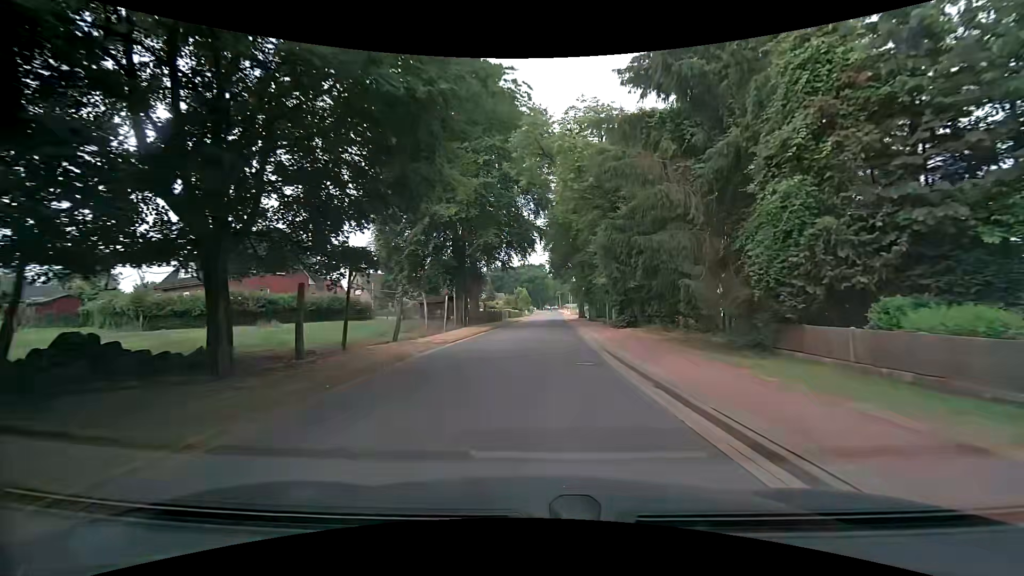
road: tertiary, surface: asphalt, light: Day
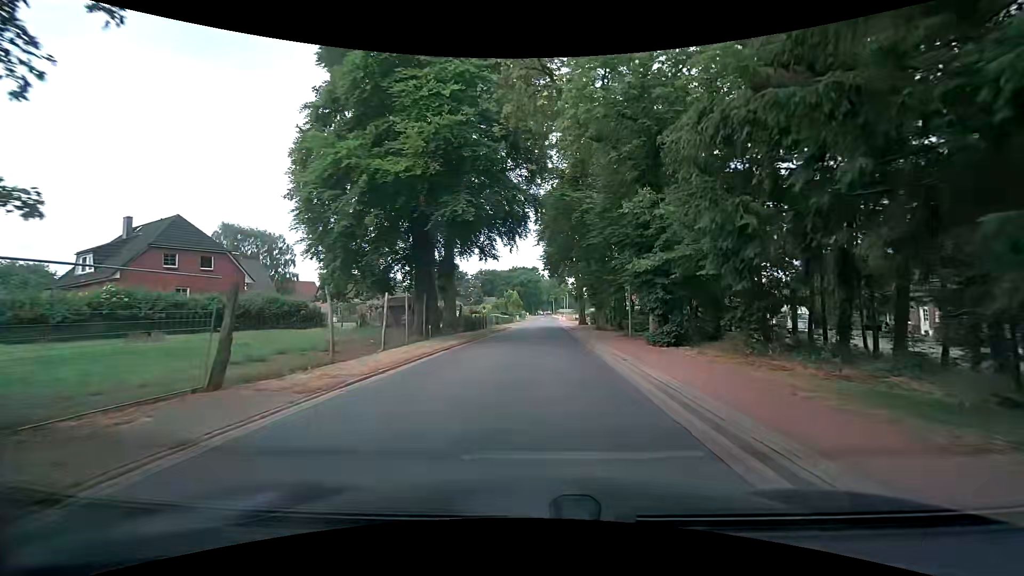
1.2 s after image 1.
(0.0, +11.1) m; 0°
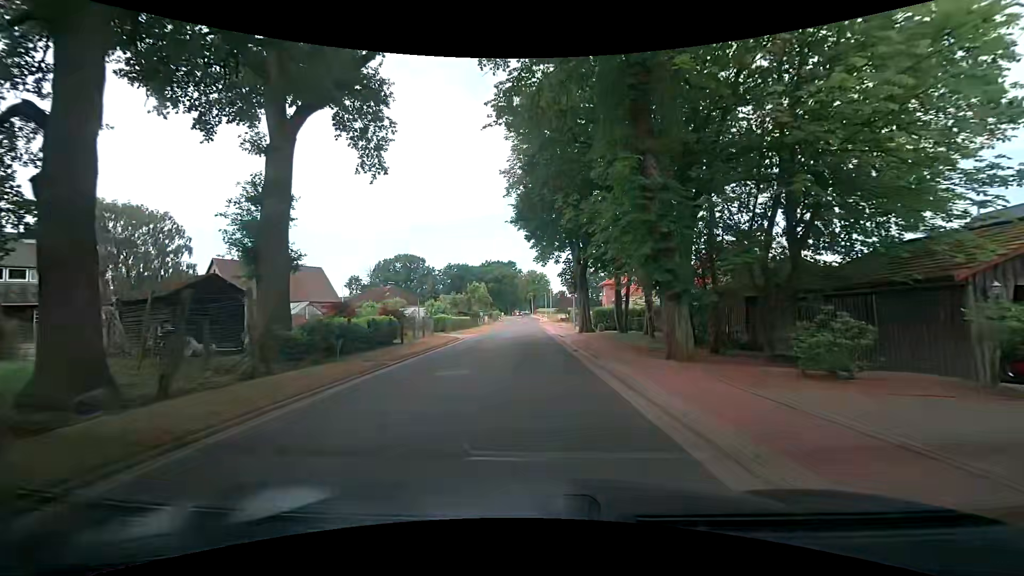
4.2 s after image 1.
(+0.8, +25.8) m; +3°
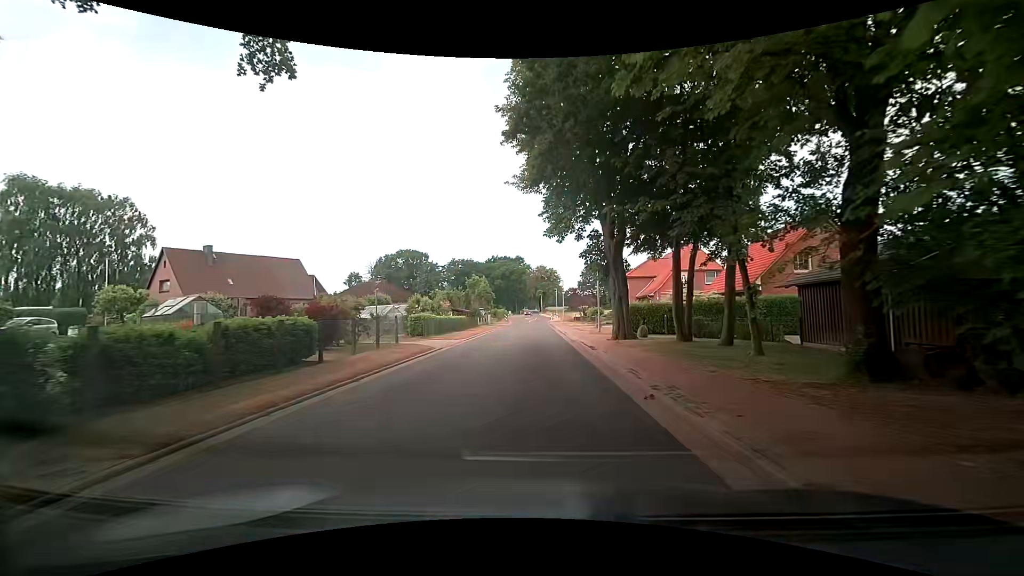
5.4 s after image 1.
(+0.1, +11.0) m; -1°
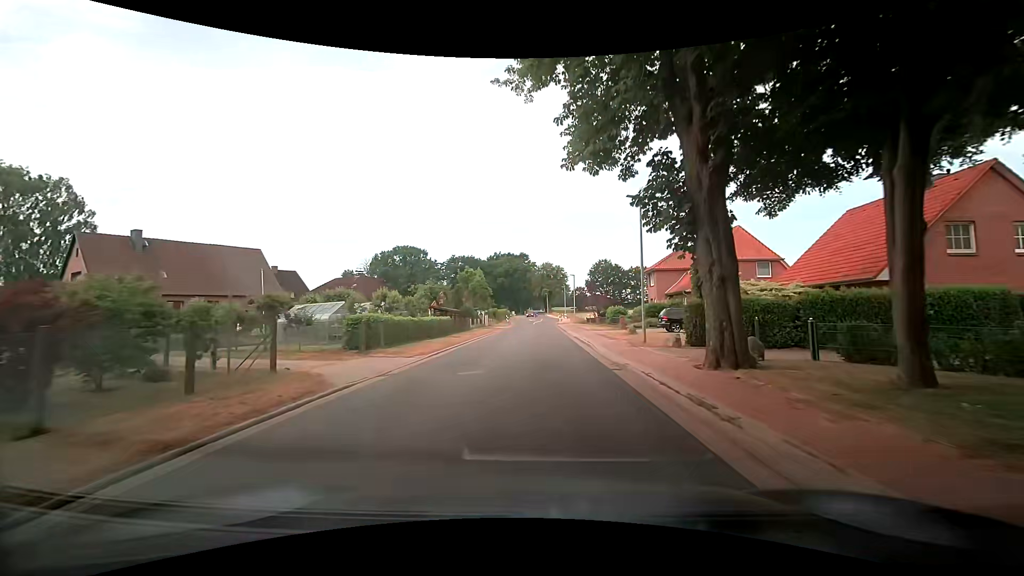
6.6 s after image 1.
(+0.1, +11.8) m; -1°
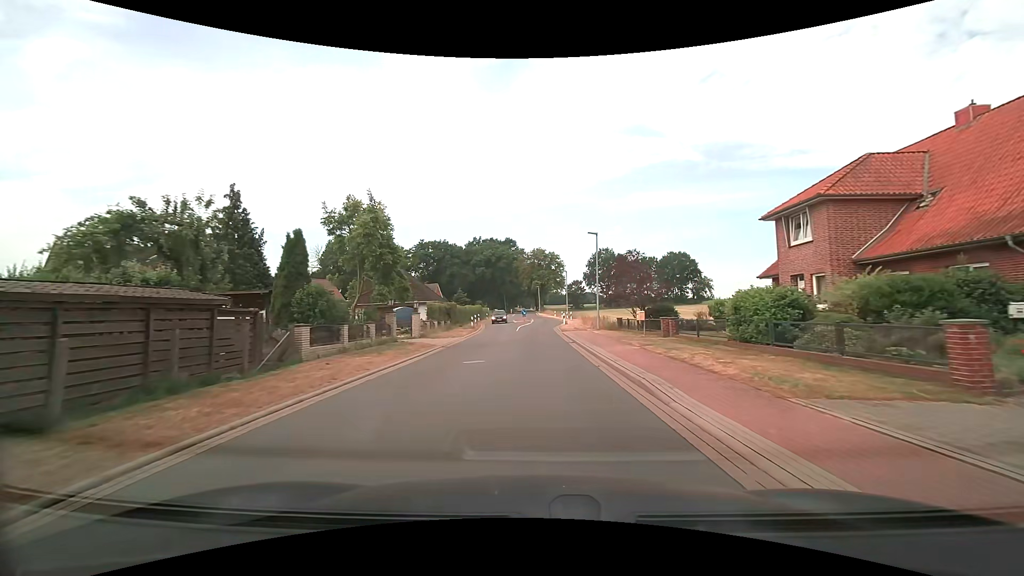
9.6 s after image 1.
(+0.9, +32.5) m; +2°
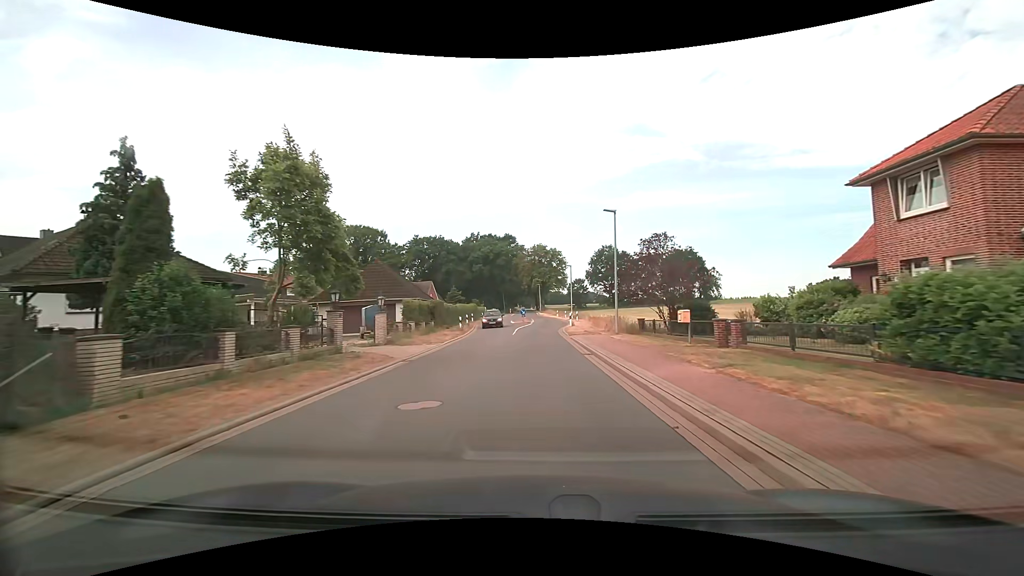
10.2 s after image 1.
(0.0, +6.9) m; 0°
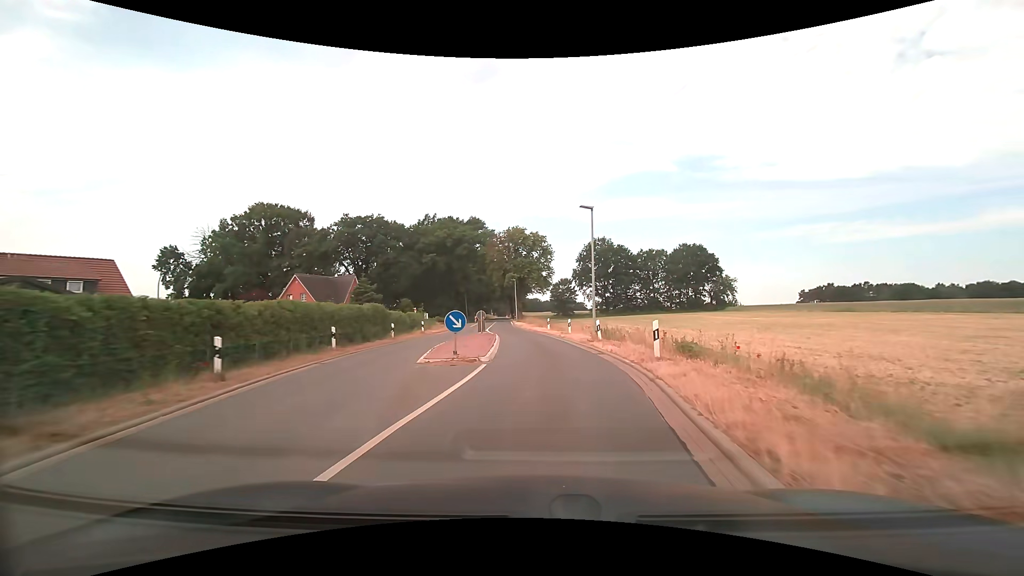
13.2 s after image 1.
(+0.4, +34.3) m; +3°
(0, +10) (0, +20) (0, +30) (-1, +40) (-2, +50) (-3, +60) (-4, +70) (-5, +80) (-6, +90) (-6, +100) m
